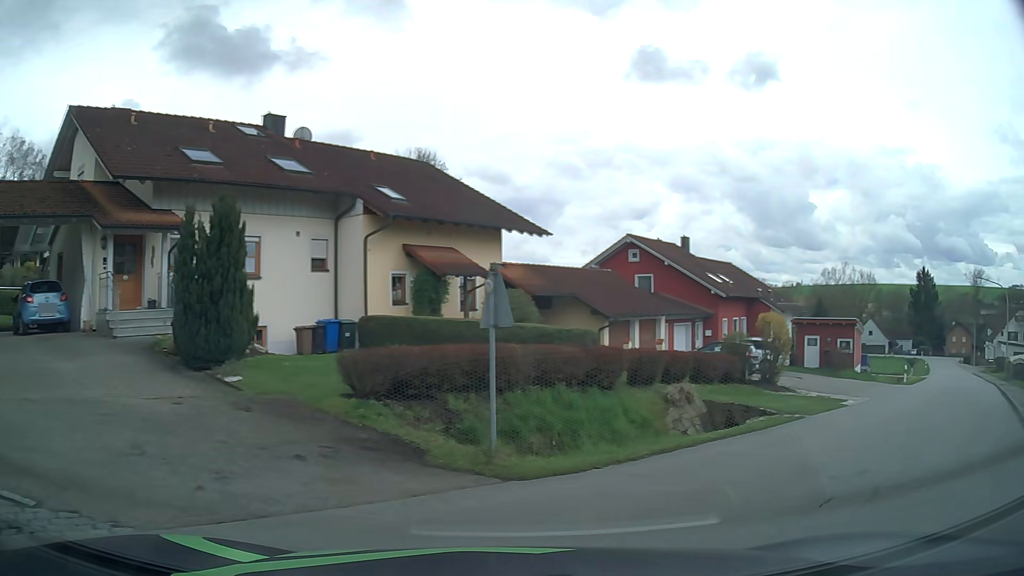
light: Day
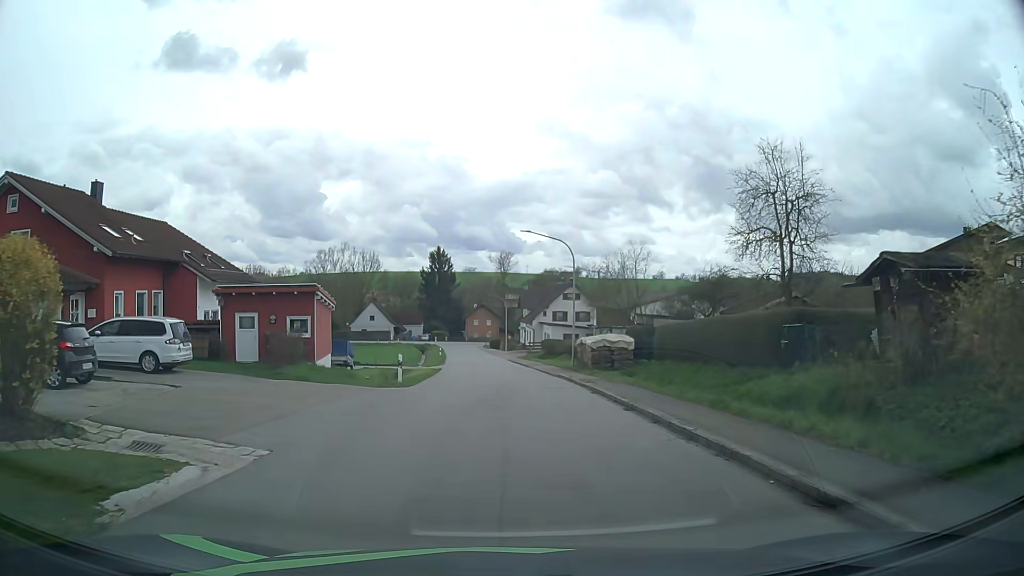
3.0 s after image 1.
(+8.0, +13.7) m; +40°
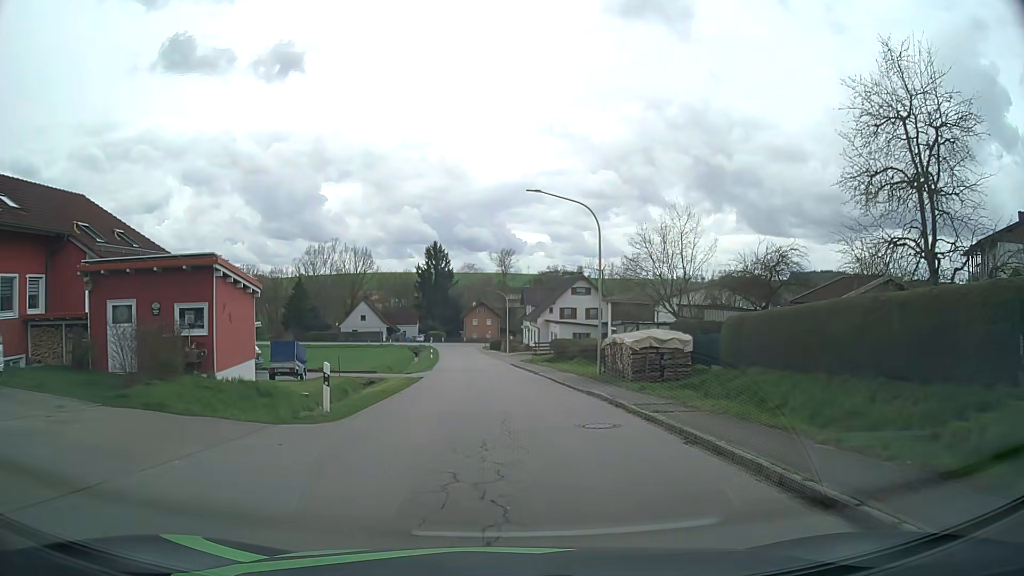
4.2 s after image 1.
(-0.1, +10.2) m; 0°
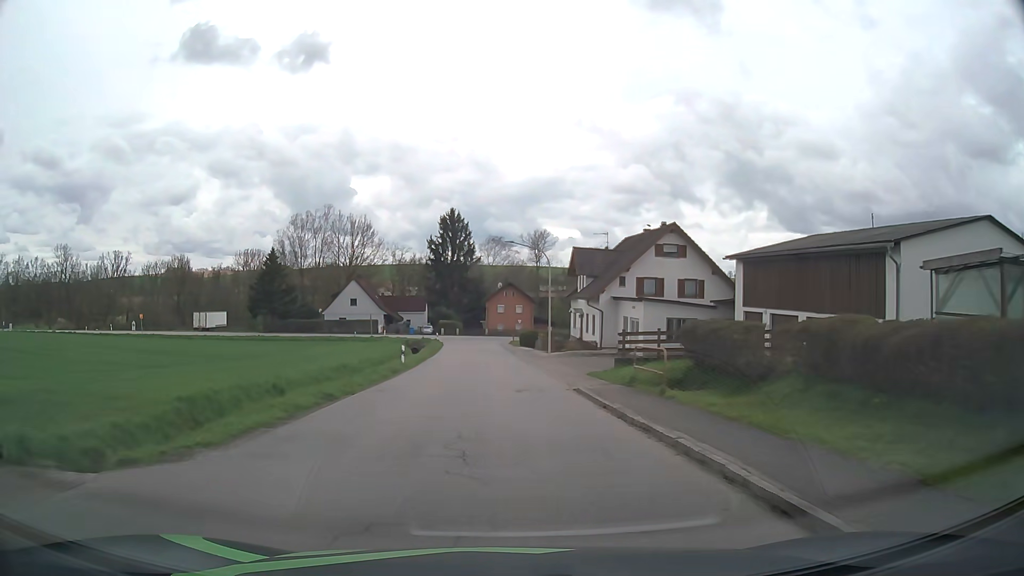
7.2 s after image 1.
(-0.6, +31.6) m; -3°
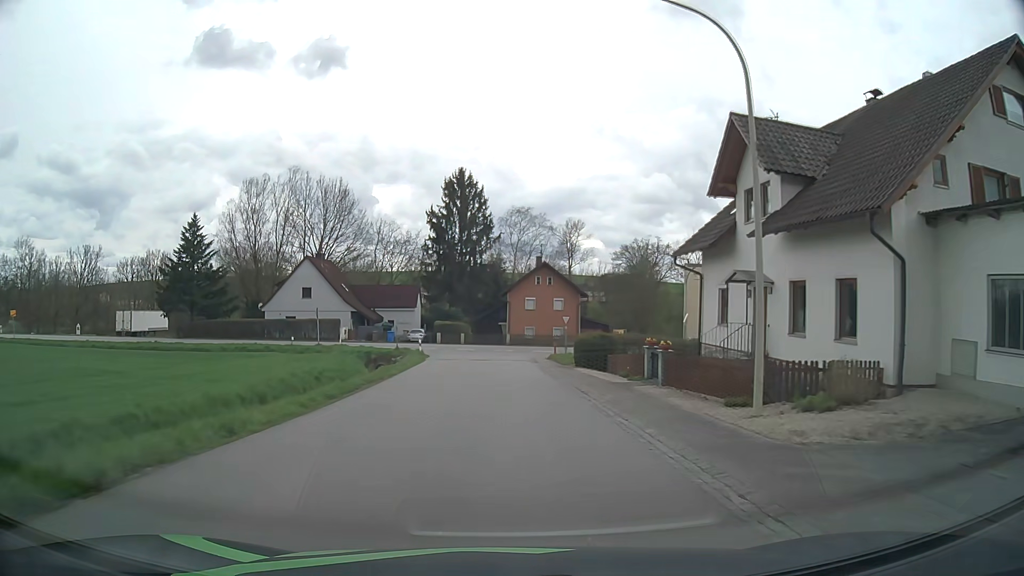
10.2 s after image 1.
(-0.7, +34.2) m; -2°
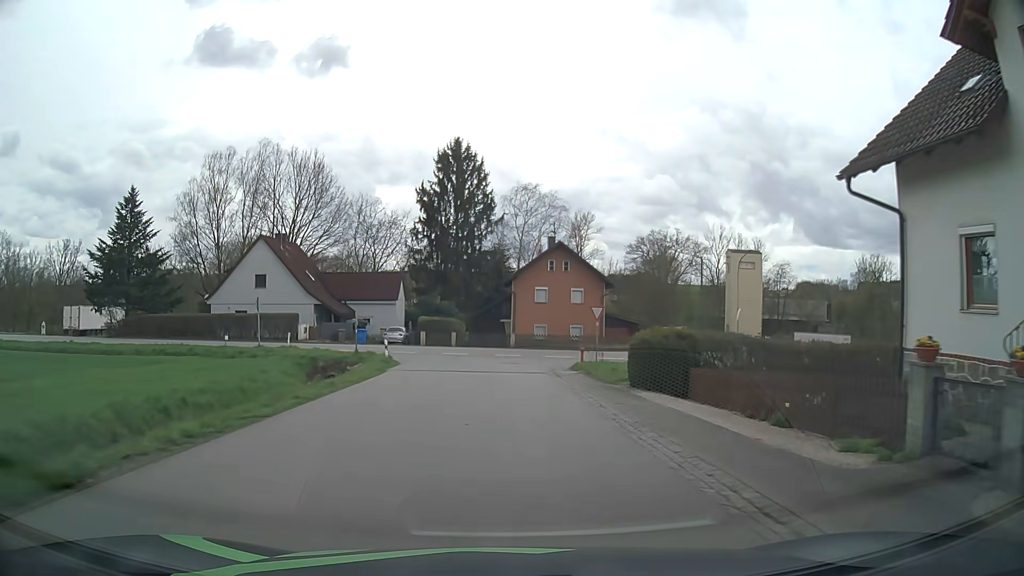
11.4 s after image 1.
(-0.1, +13.6) m; -1°
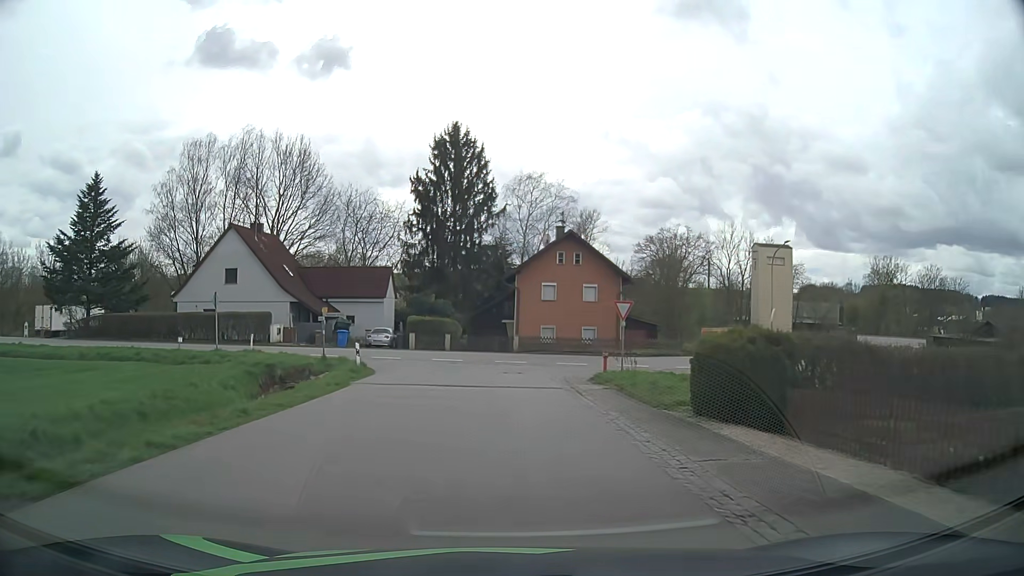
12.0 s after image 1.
(+0.1, +6.2) m; +1°
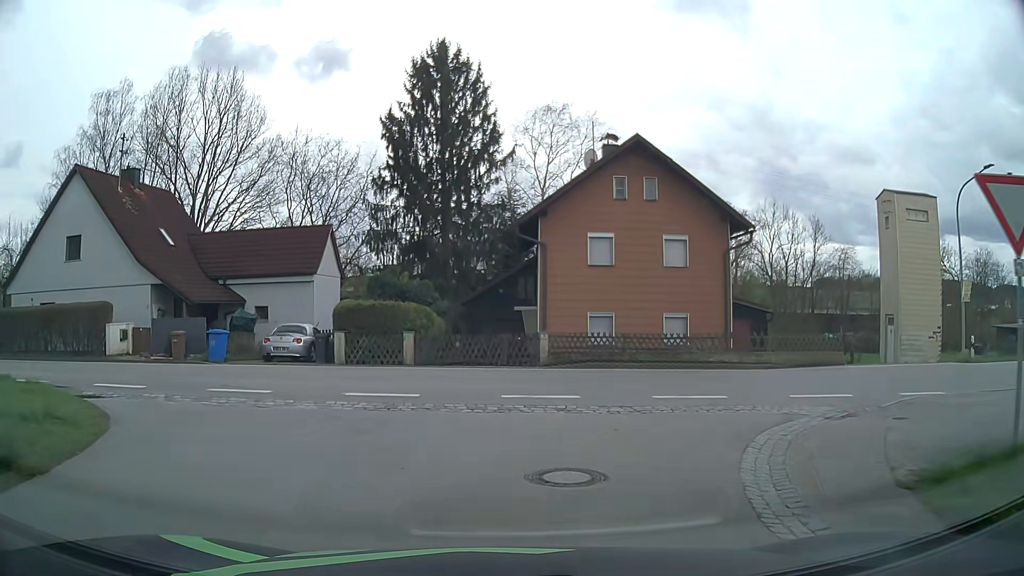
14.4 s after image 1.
(-0.2, +19.2) m; -1°
